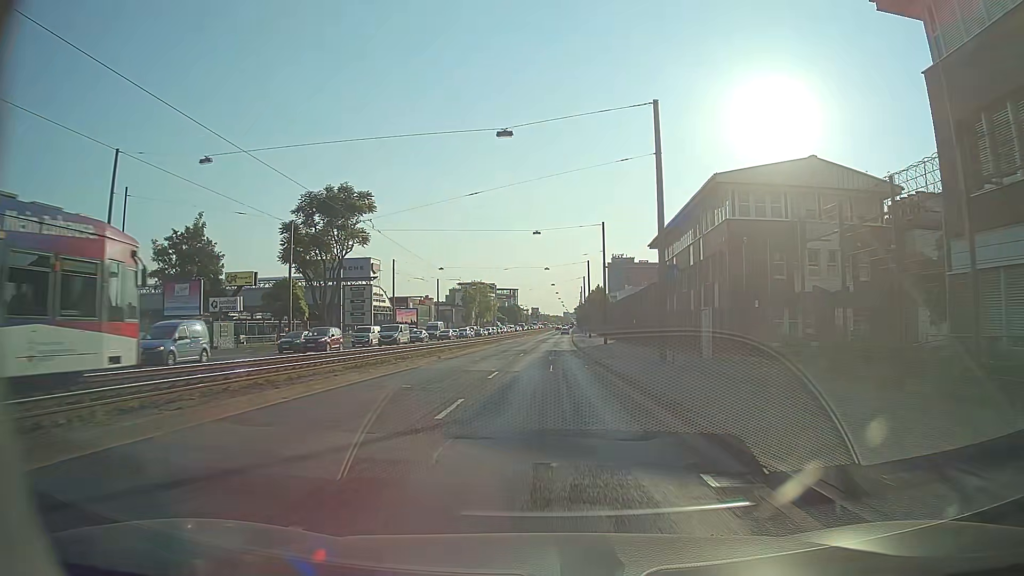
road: primary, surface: asphalt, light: Day
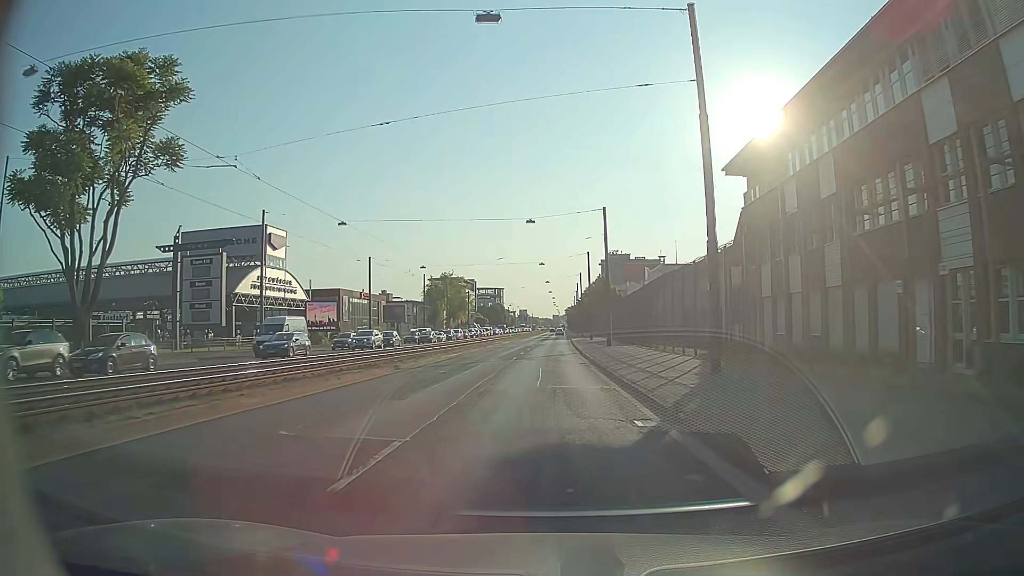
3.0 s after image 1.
(-0.1, +40.9) m; 0°
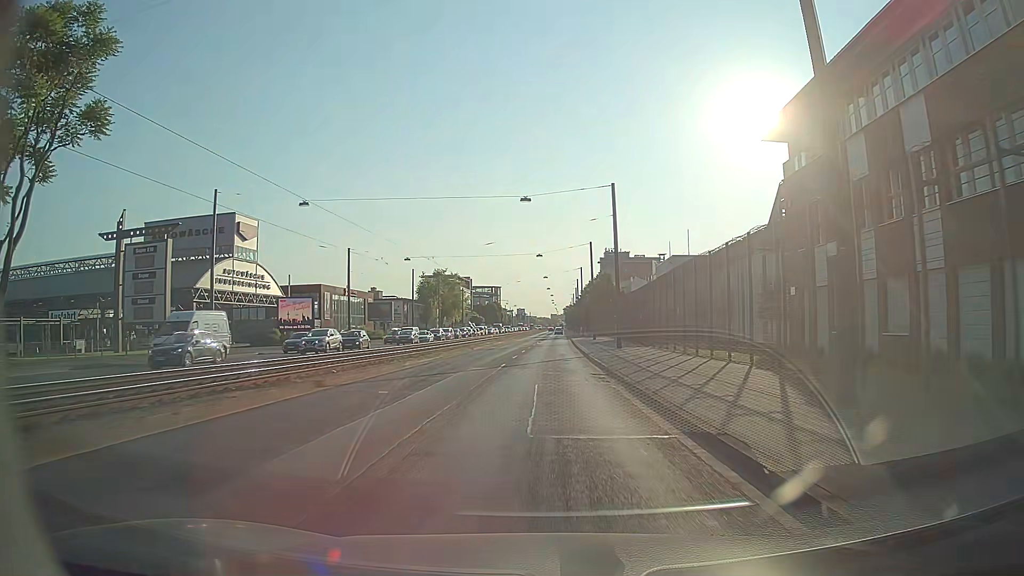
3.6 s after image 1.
(0.0, +8.1) m; 0°
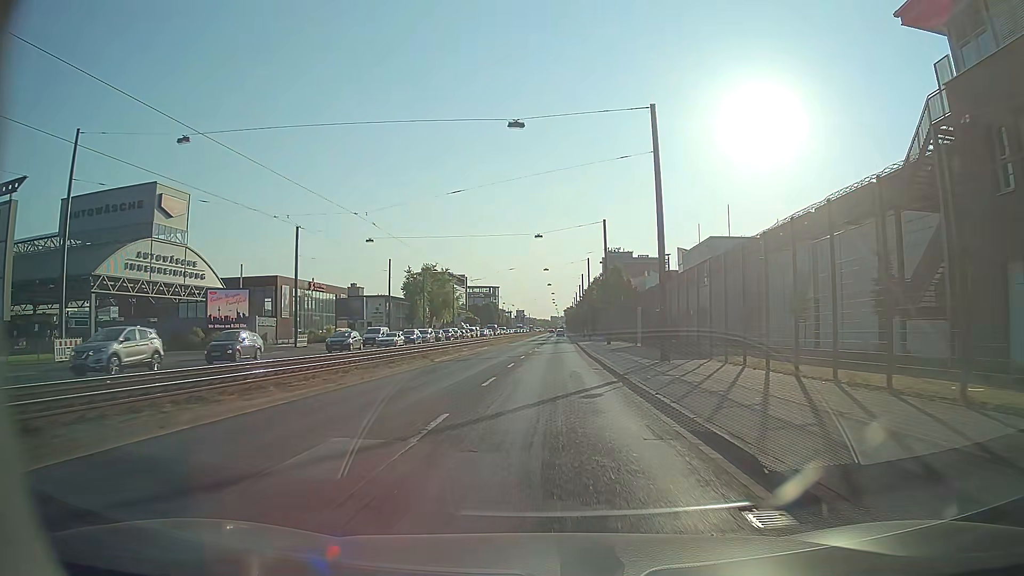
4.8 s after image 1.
(0.0, +16.3) m; 0°
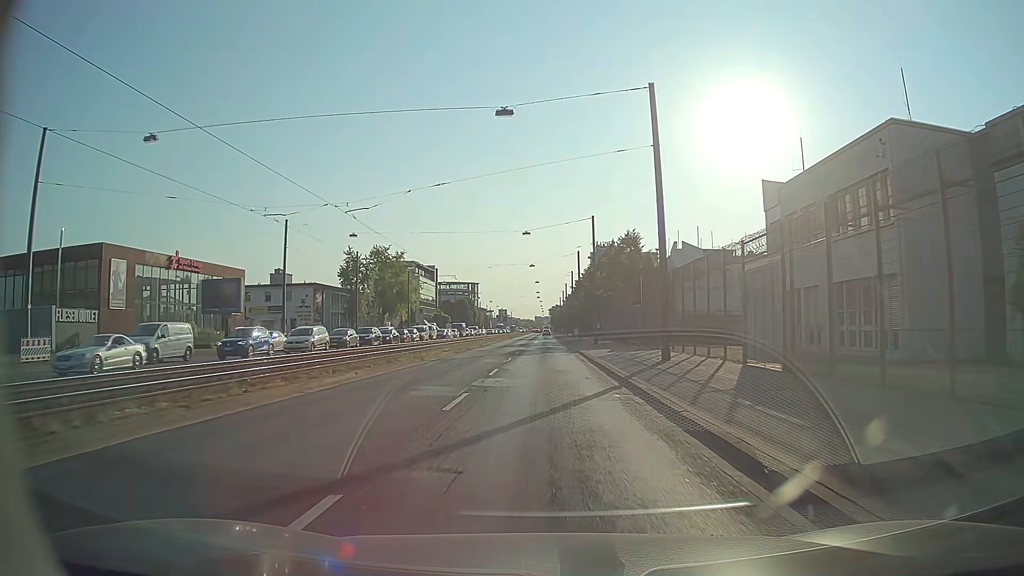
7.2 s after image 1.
(+0.6, +32.6) m; +2°
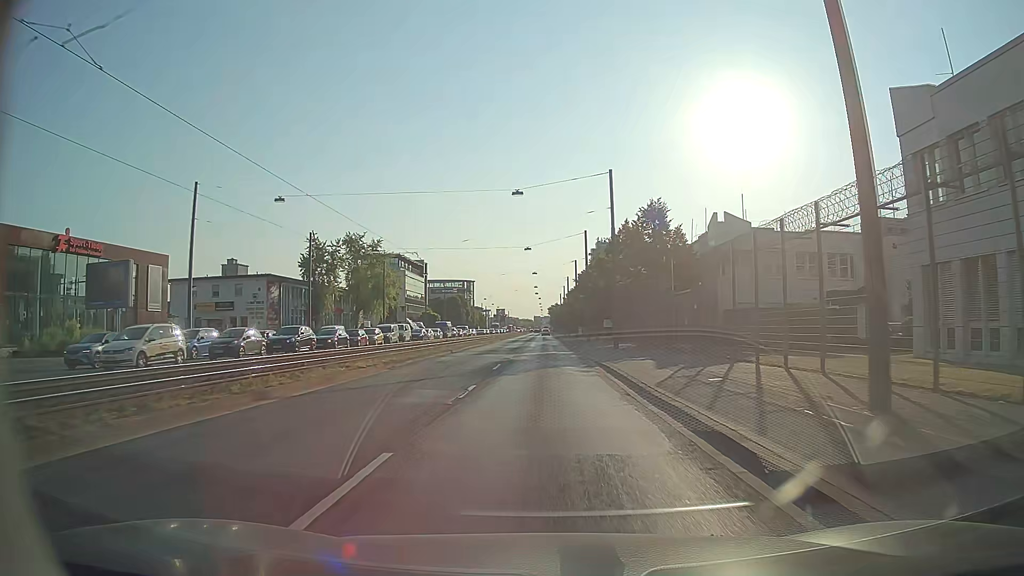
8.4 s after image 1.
(0.0, +16.4) m; 0°
(0, +10) (0, +20) (0, +30) (0, +40) (0, +50) (0, +60) (0, +70) (0, +80) (0, +90) (0, +100) m
